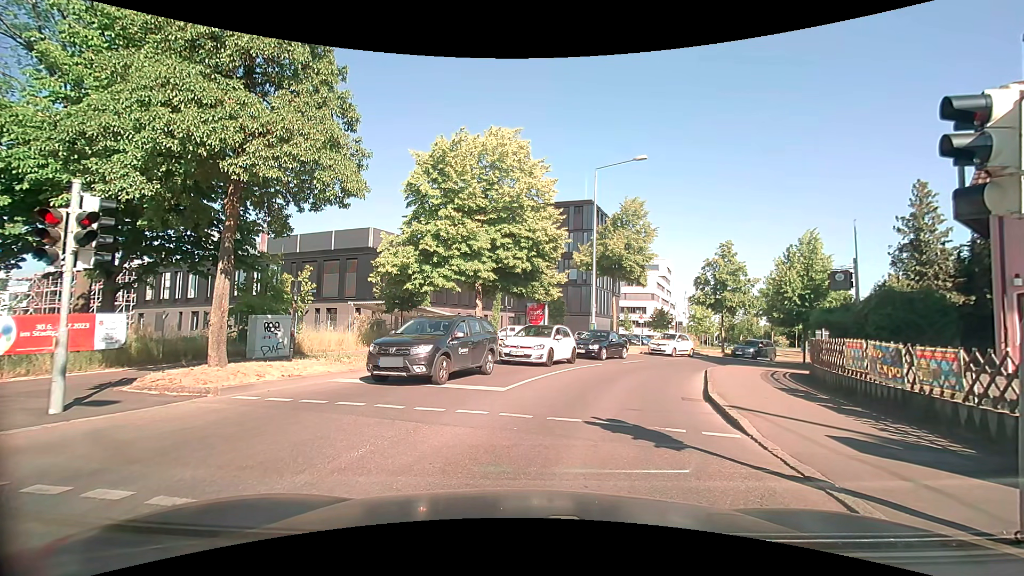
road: tertiary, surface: asphalt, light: Day
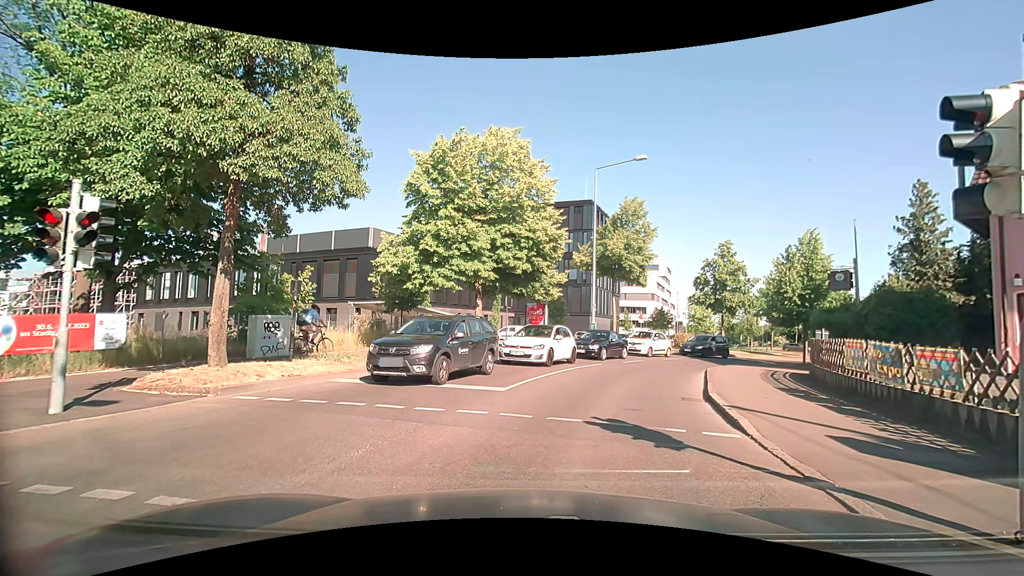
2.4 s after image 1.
(0.0, 0.0) m; 0°
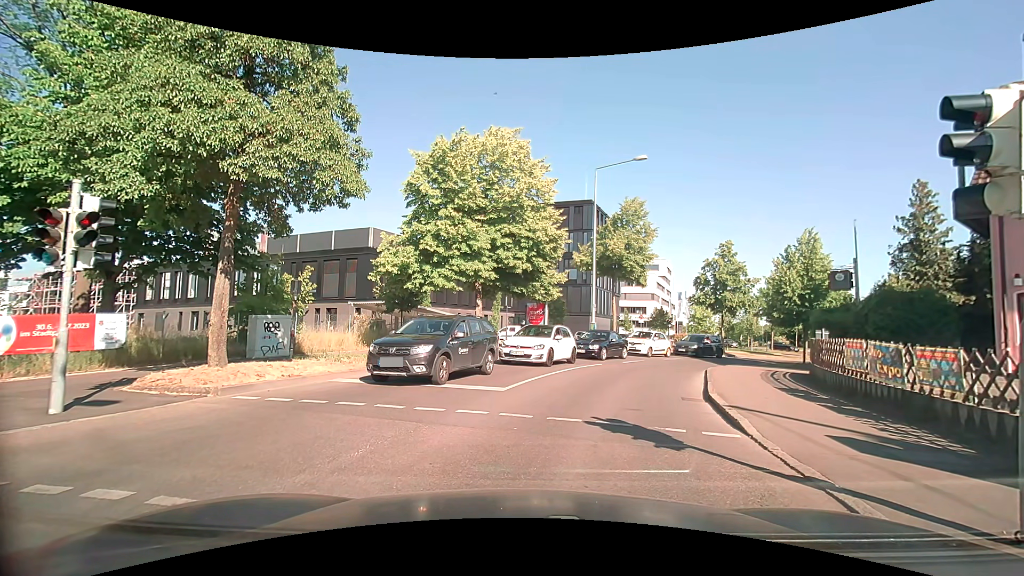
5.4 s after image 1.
(0.0, 0.0) m; 0°
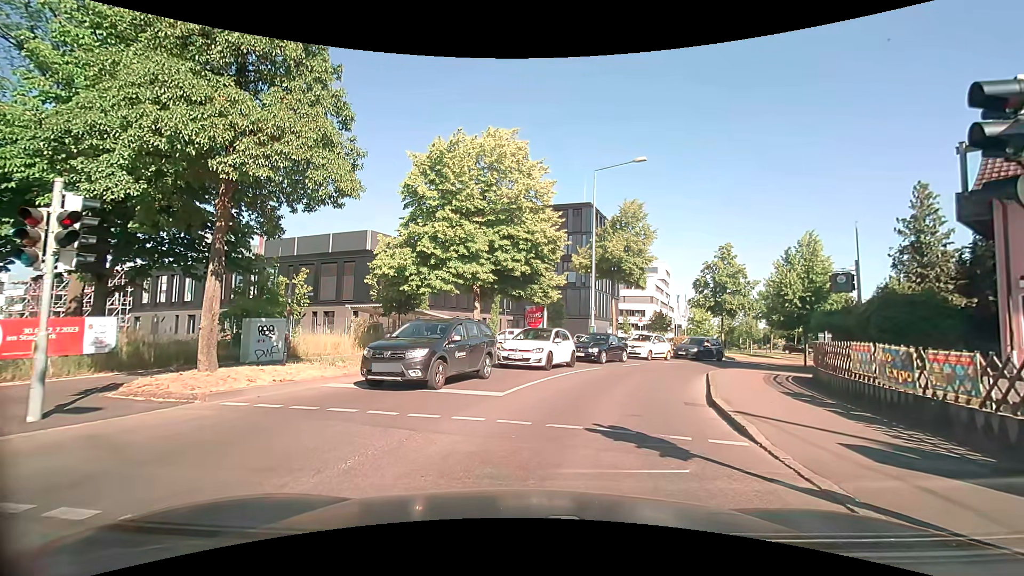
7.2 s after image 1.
(0.0, +0.3) m; 0°
